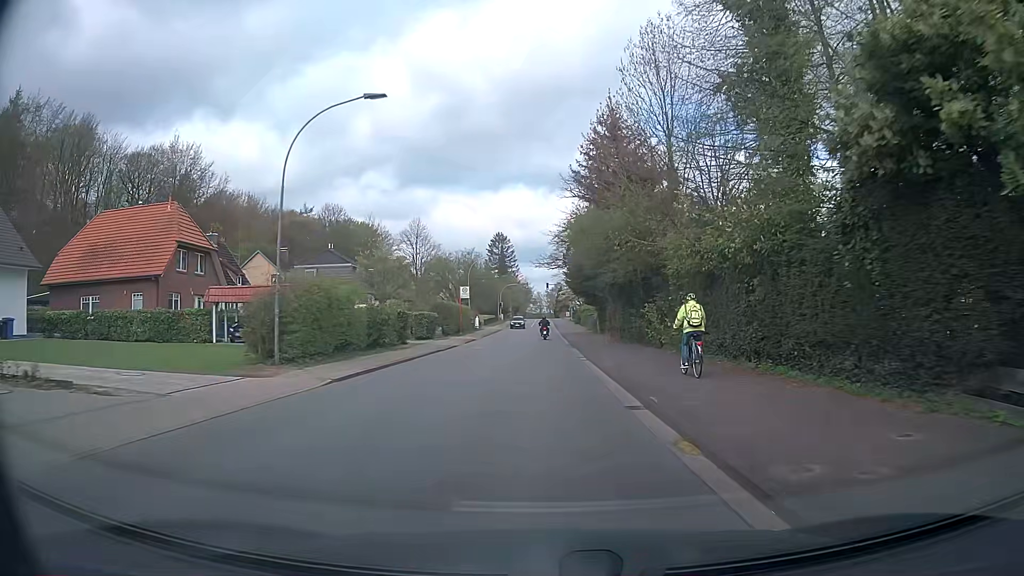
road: secondary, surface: asphalt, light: Day
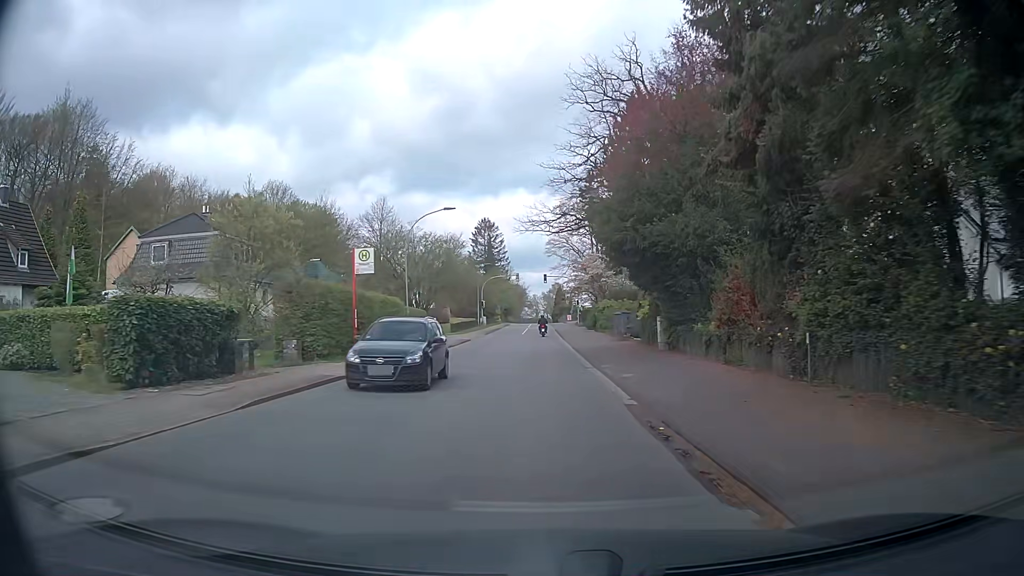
(+0.2, +30.7) m; +1°
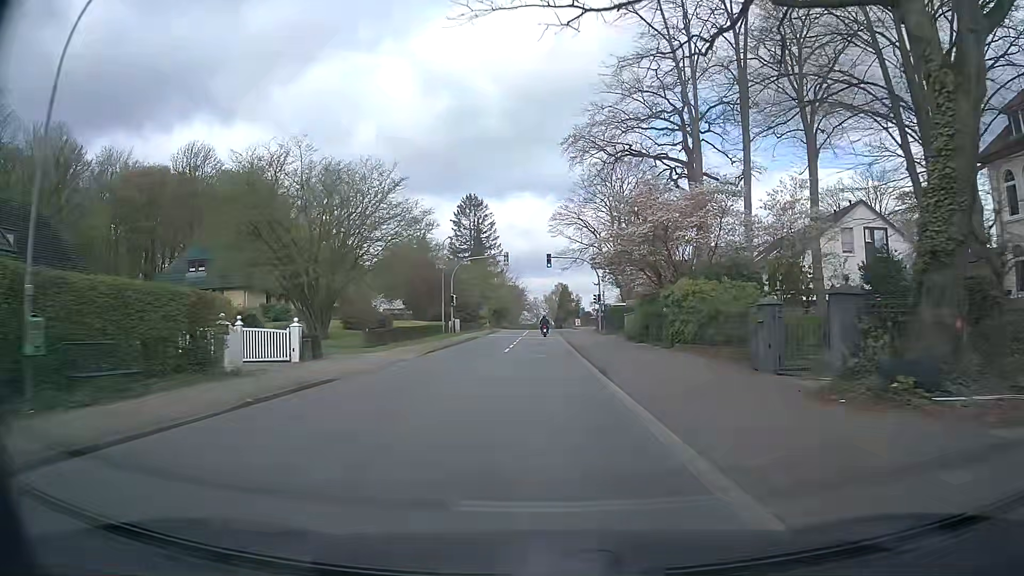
(-0.1, +30.3) m; 0°
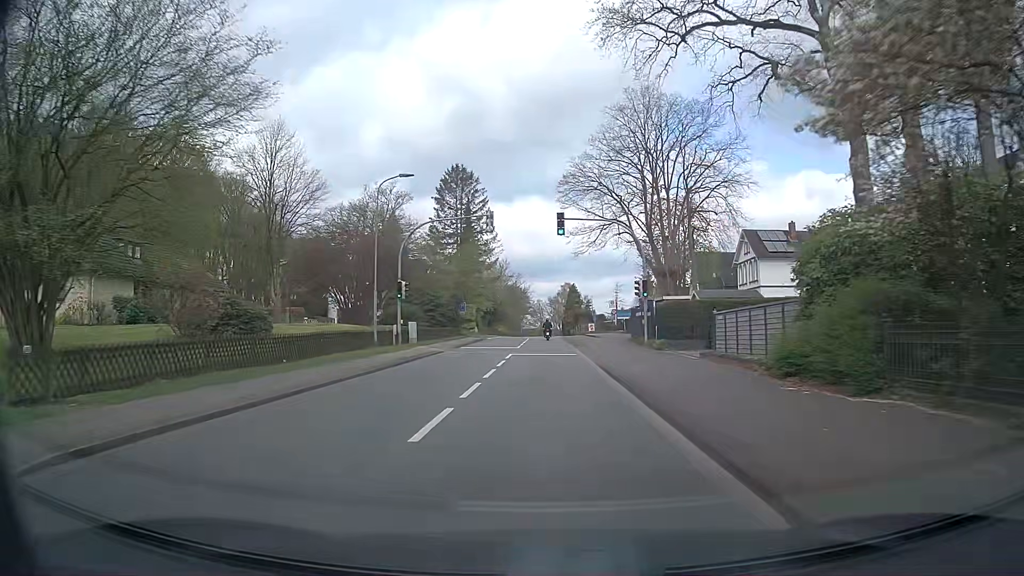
(-0.1, +22.6) m; -1°
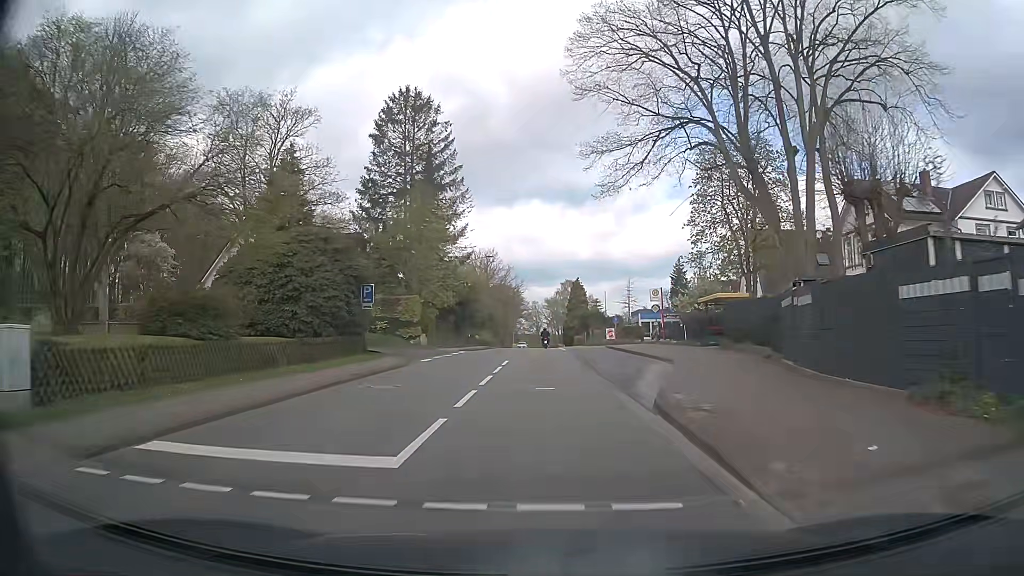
(+0.3, +30.1) m; +1°
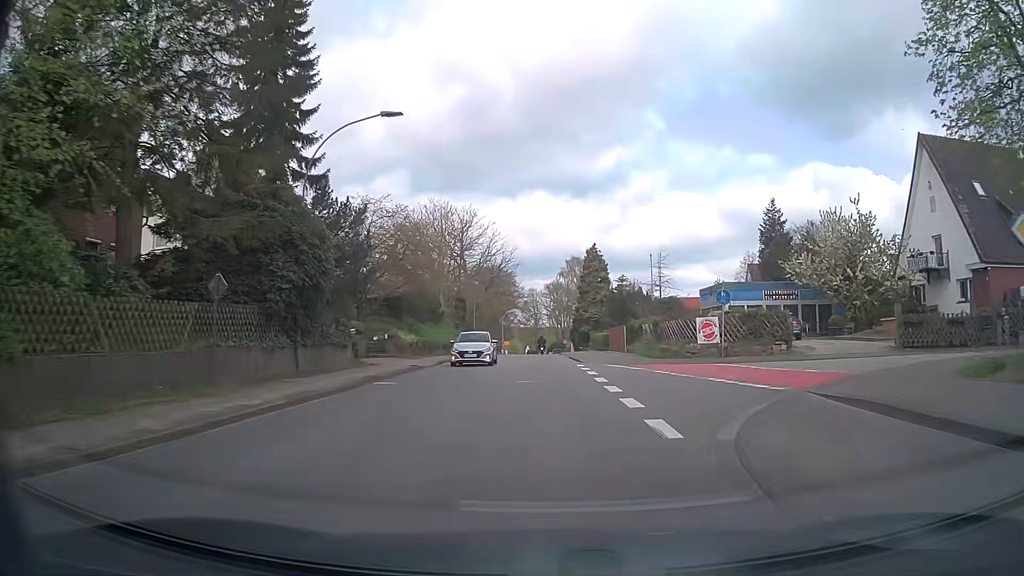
(0.0, +37.9) m; 0°
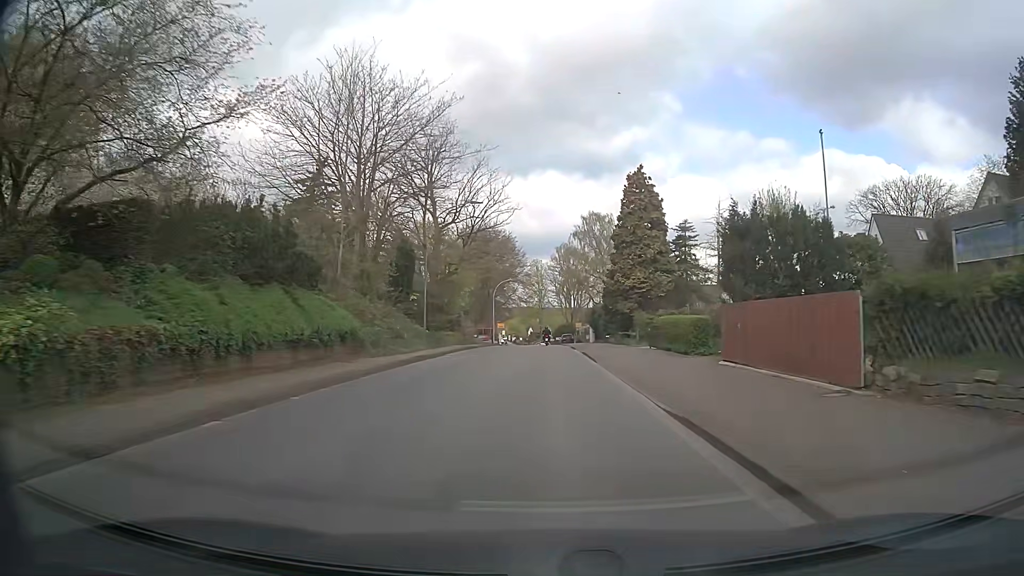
(0.0, +30.7) m; 0°
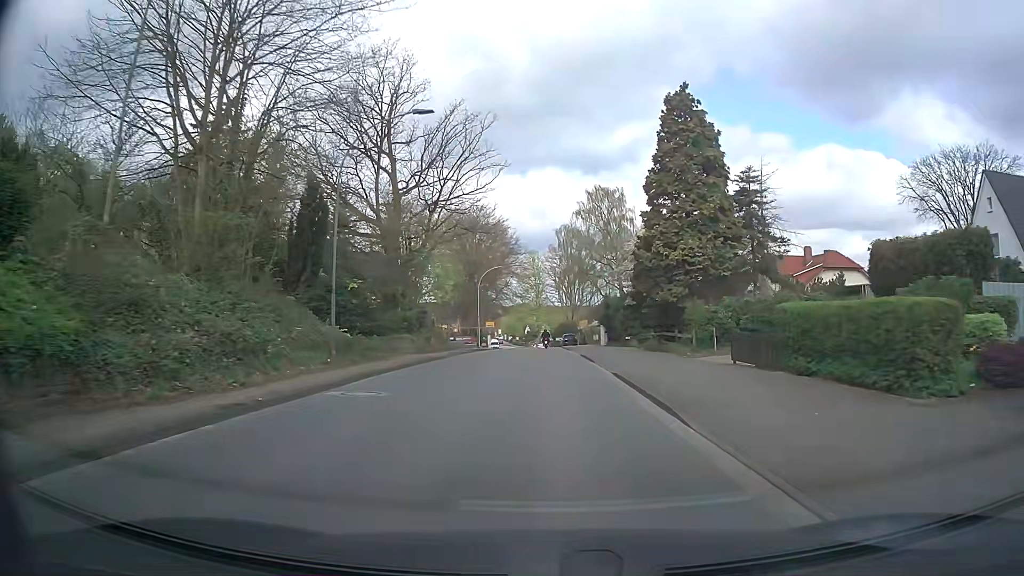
(+0.1, +15.6) m; 0°
(0, +10) (0, +20) (0, +30) (0, +40) (0, +50) (0, +60) (0, +70) (0, +80) (-1, +90) (-1, +100) m
